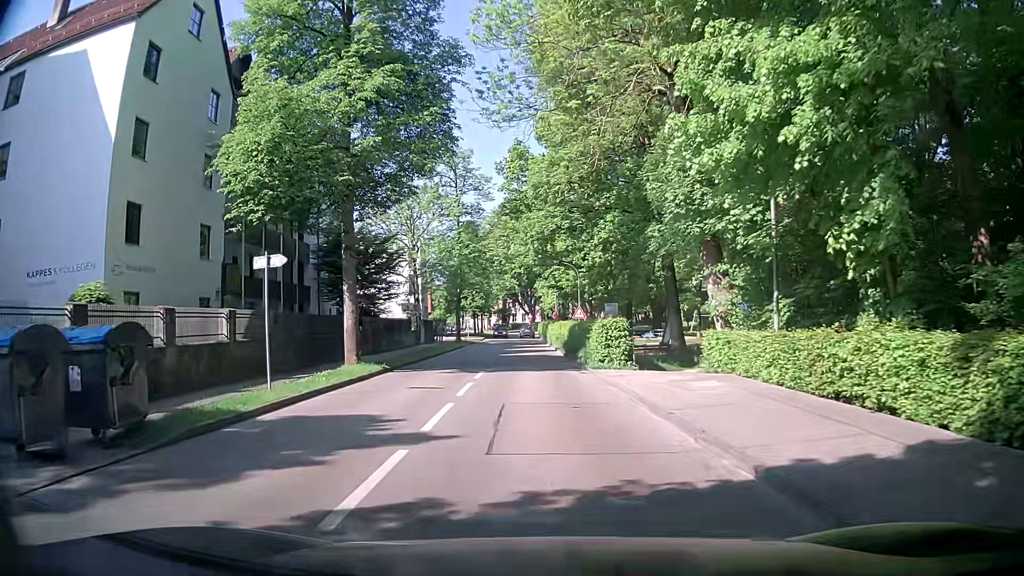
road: residential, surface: asphalt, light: Day
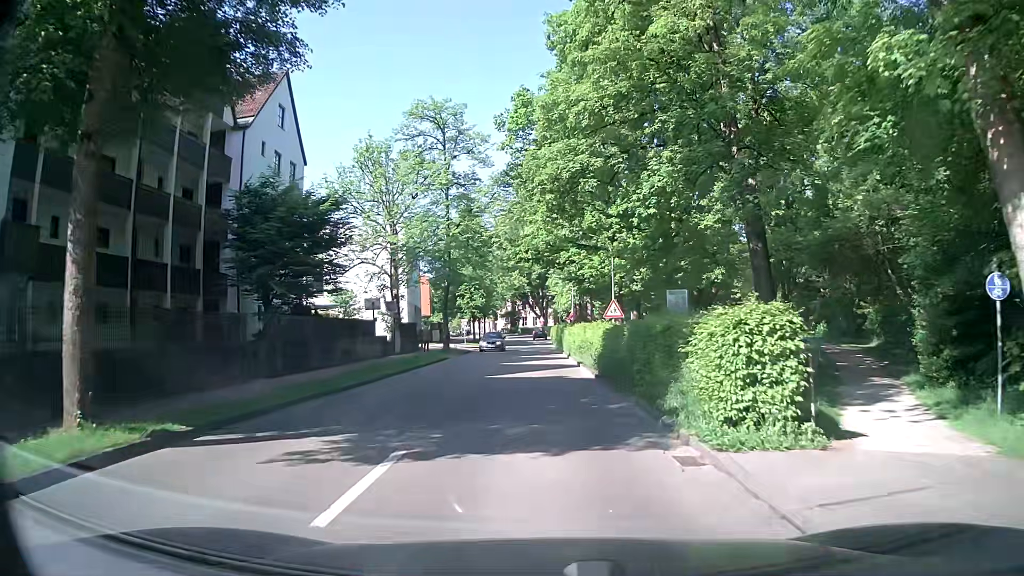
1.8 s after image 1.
(-0.6, +13.8) m; -1°
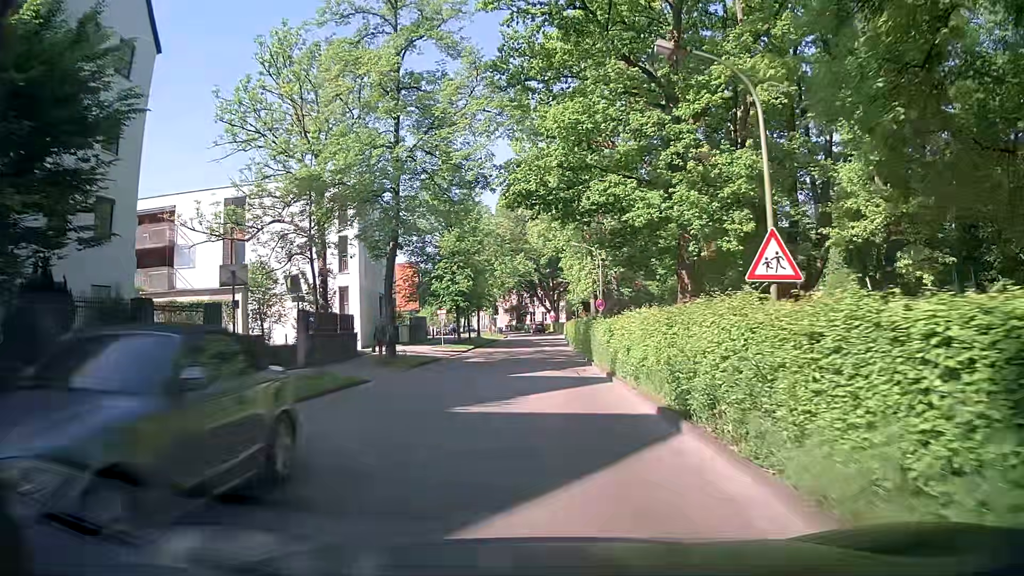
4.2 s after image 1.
(-0.6, +18.5) m; -3°
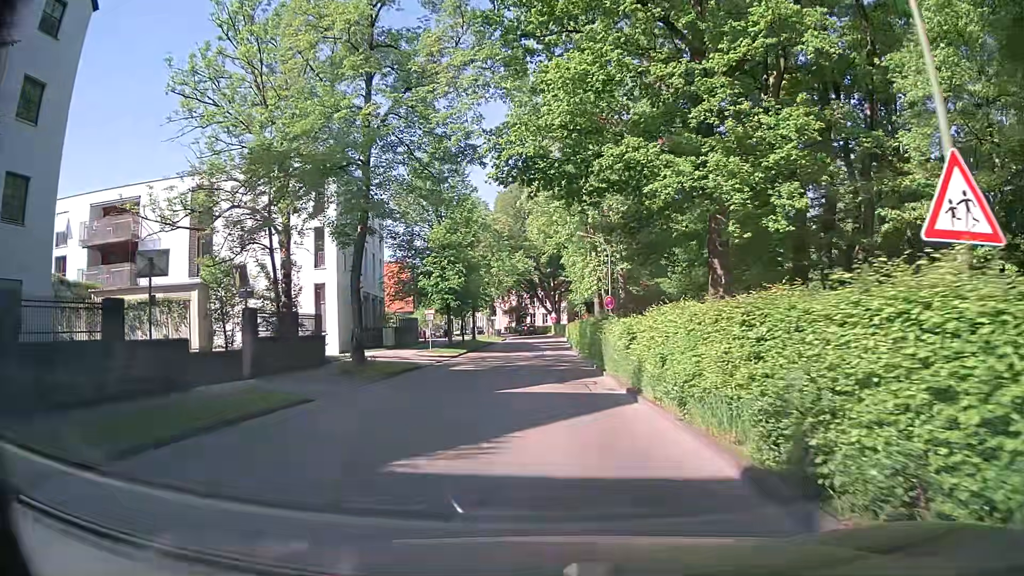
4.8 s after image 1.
(0.0, +4.6) m; 0°
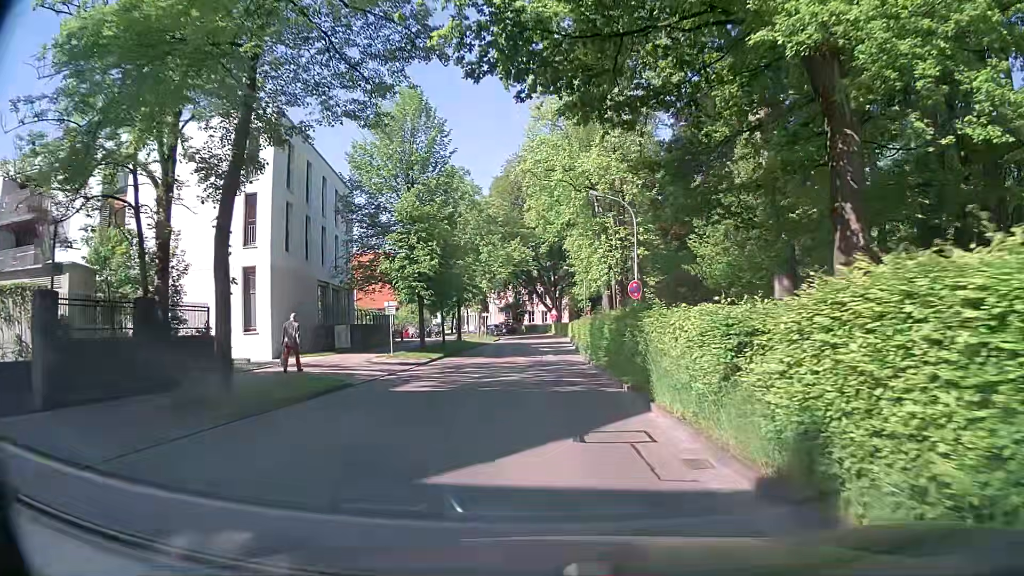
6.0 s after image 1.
(+0.2, +9.2) m; +1°
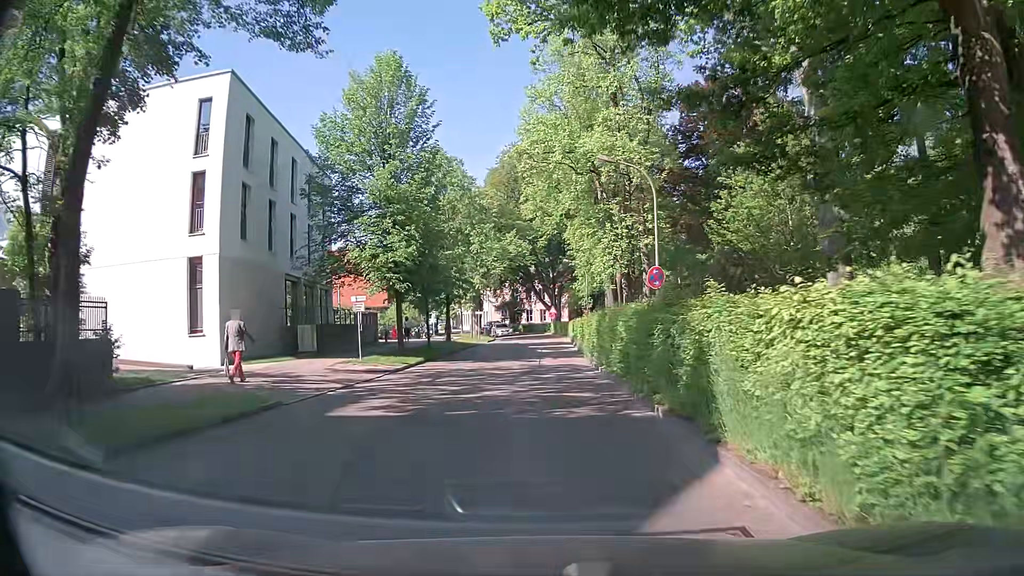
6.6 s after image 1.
(0.0, +4.6) m; 0°
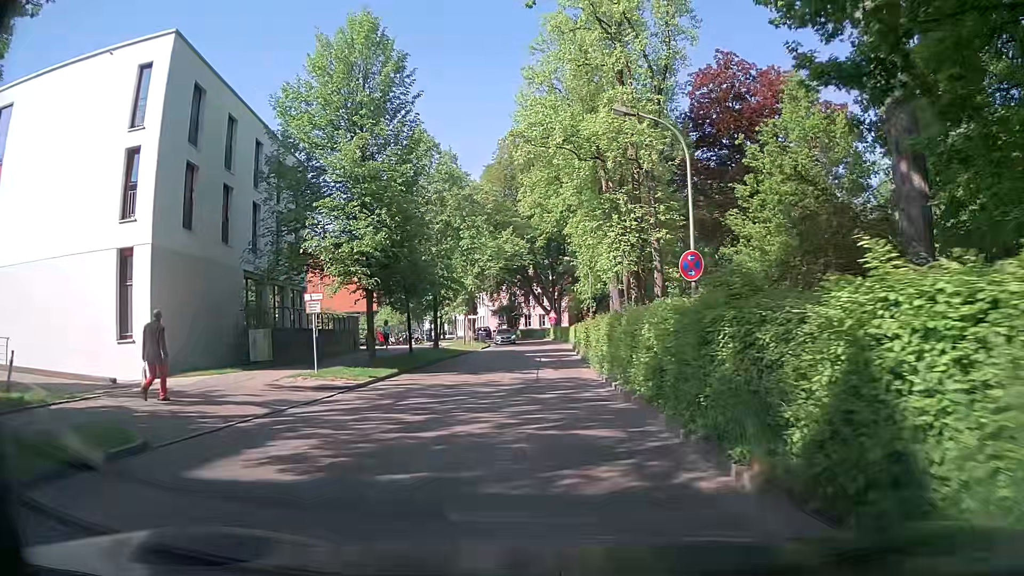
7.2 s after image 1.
(0.0, +4.5) m; 0°
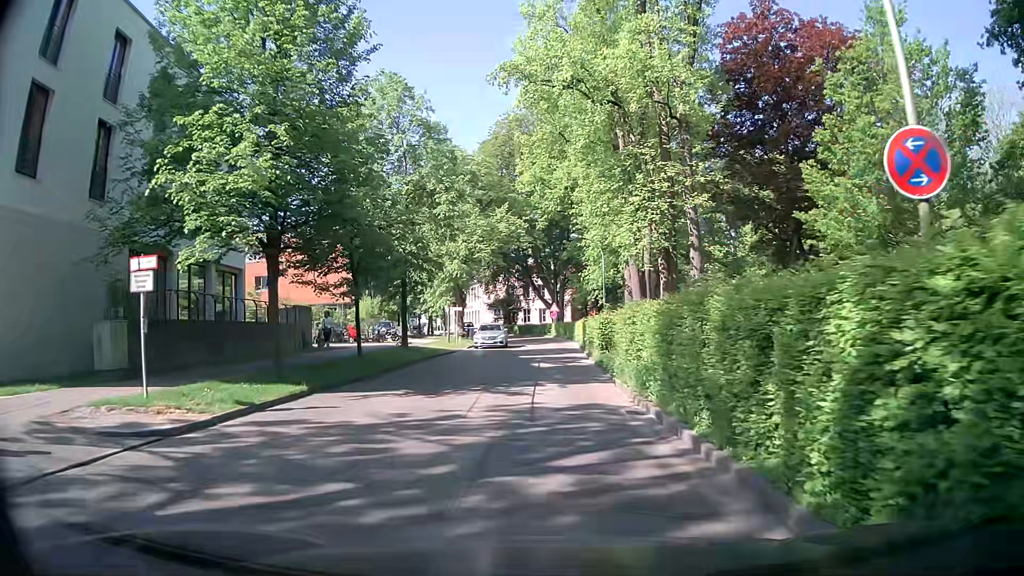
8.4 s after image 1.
(-0.3, +8.6) m; 0°
